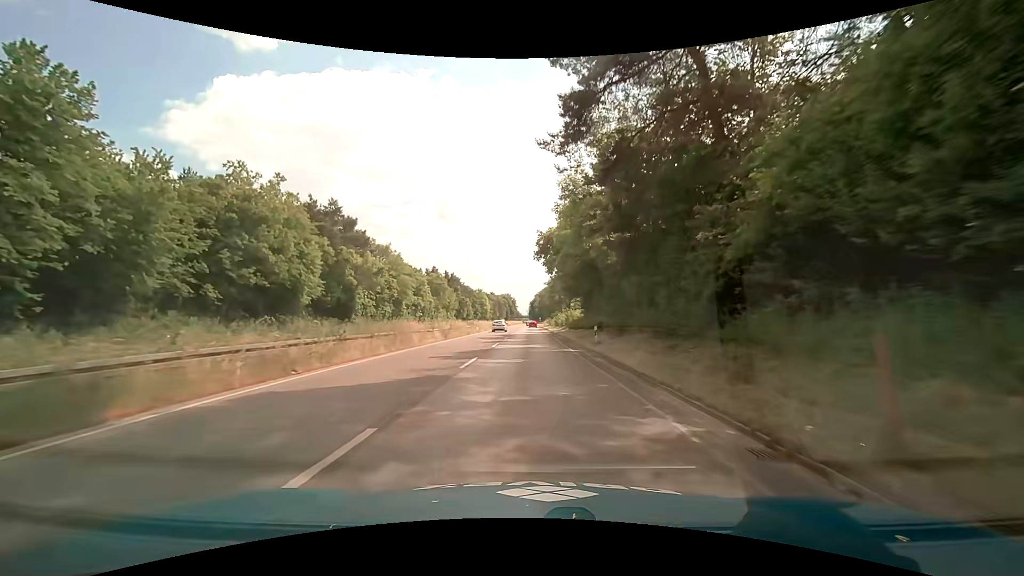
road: trunk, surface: asphalt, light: Day
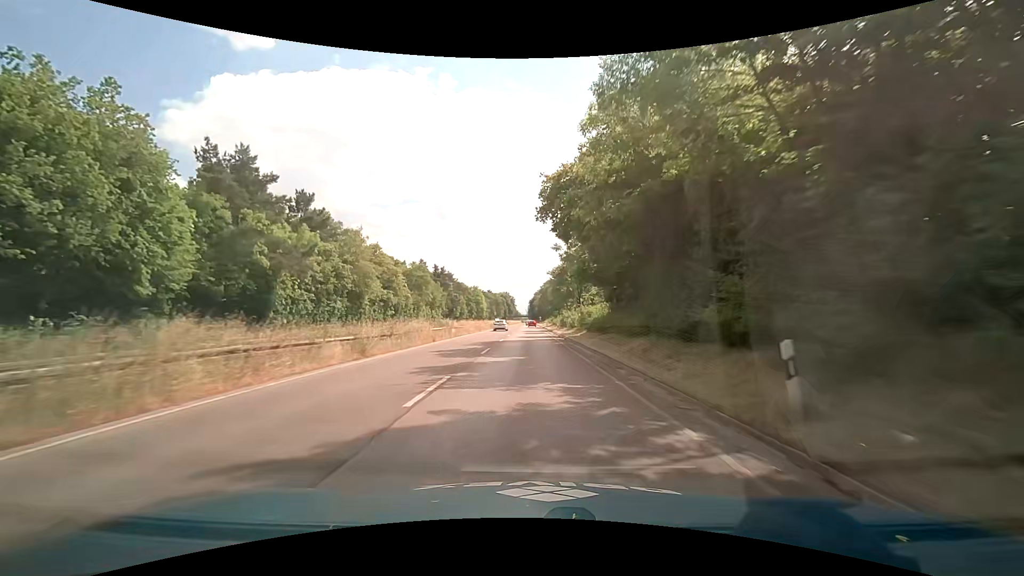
(-0.1, +18.3) m; -1°
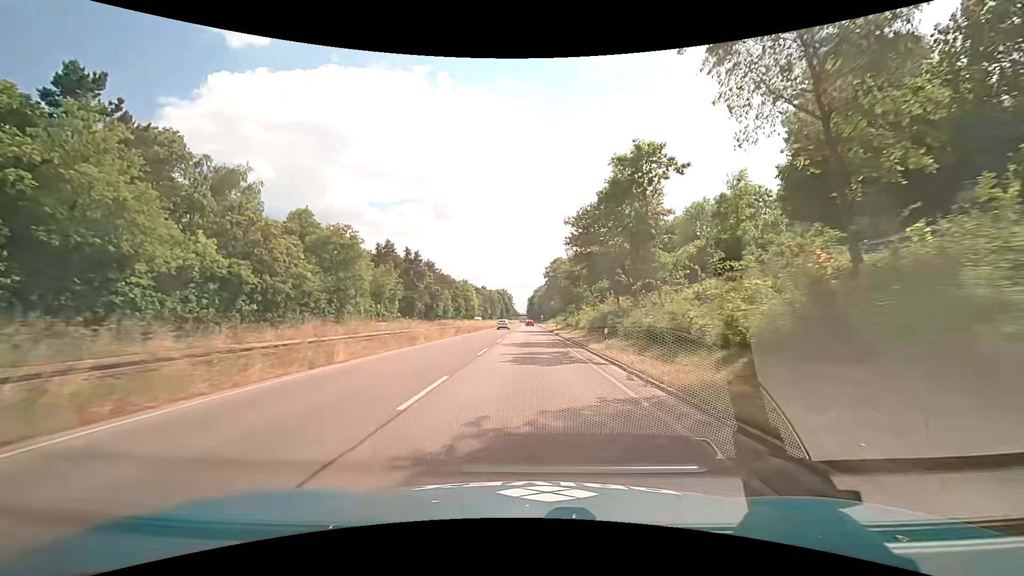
(+0.3, +36.6) m; +1°
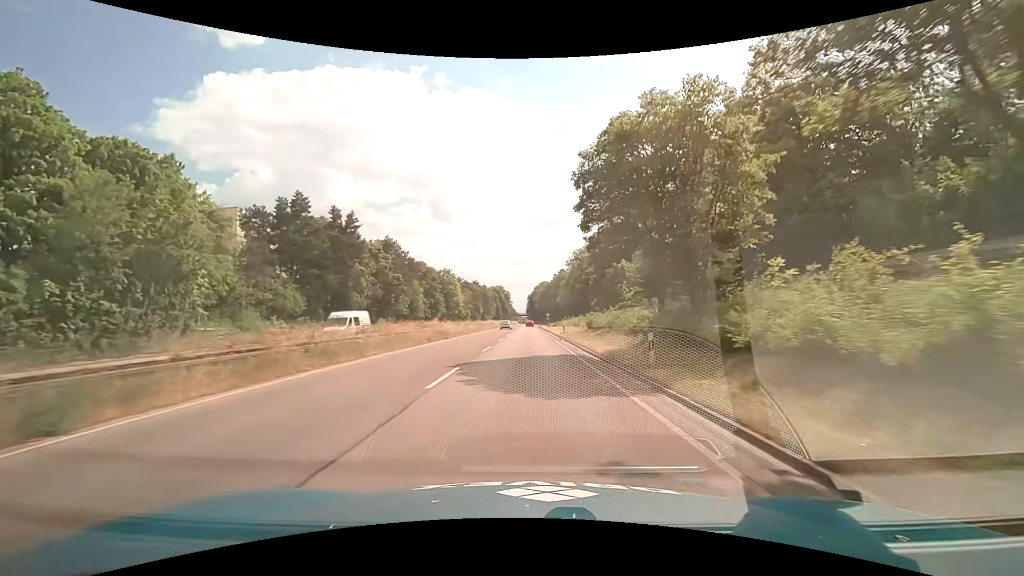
(-0.2, +45.7) m; 0°
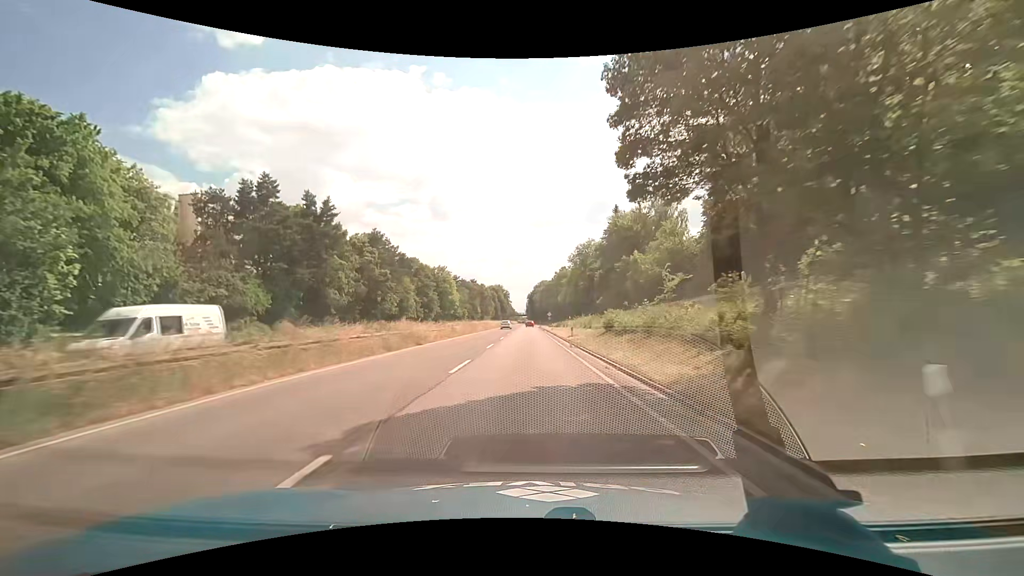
(0.0, +9.1) m; 0°
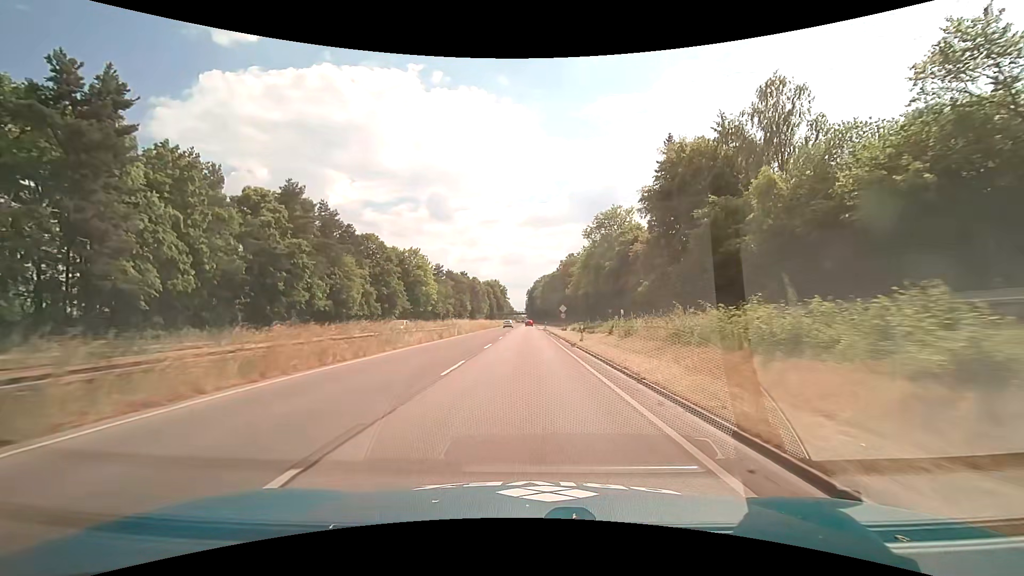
(-0.2, +36.6) m; 0°
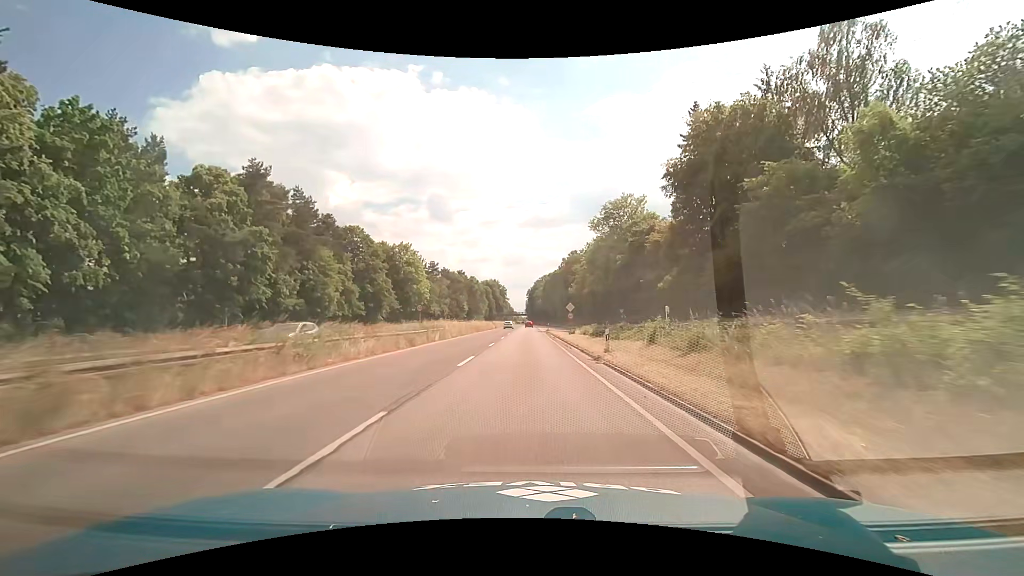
(0.0, +9.1) m; +1°
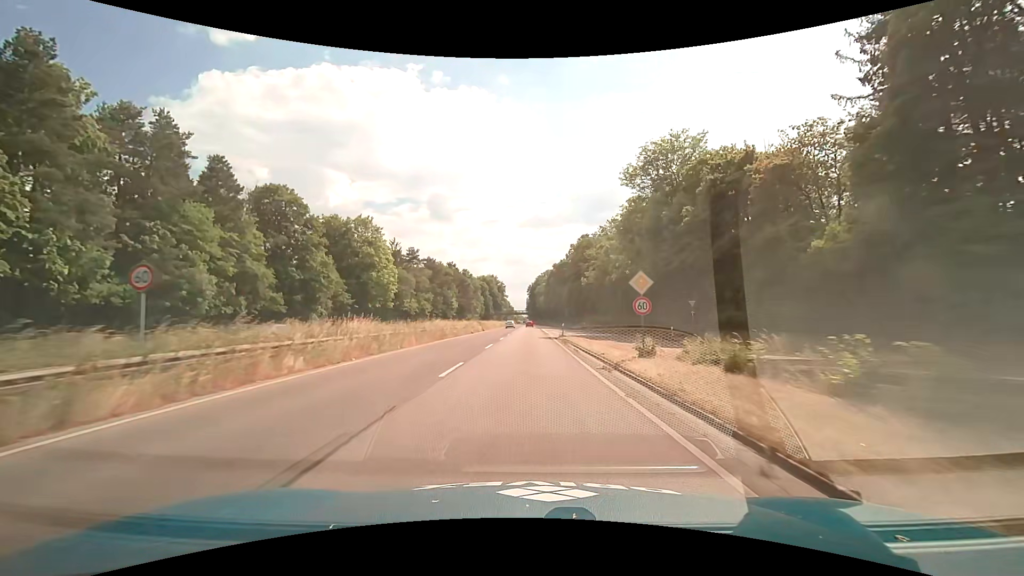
(-0.3, +27.4) m; -1°
(0, +10) (0, +20) (0, +30) (0, +40) (0, +50) (0, +60) (0, +70) (0, +80) (0, +90) (0, +100) m
